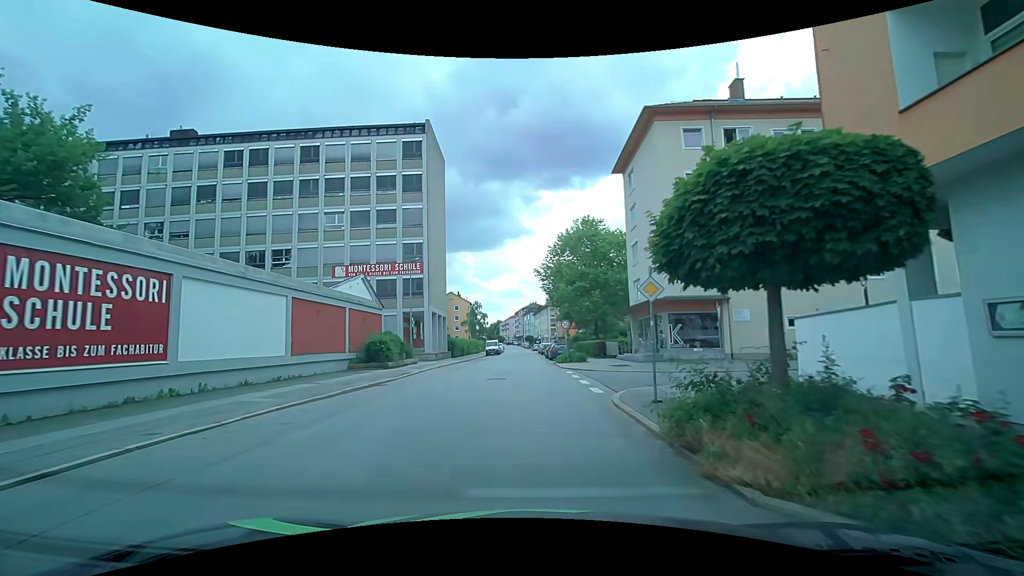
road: tertiary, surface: asphalt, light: Day
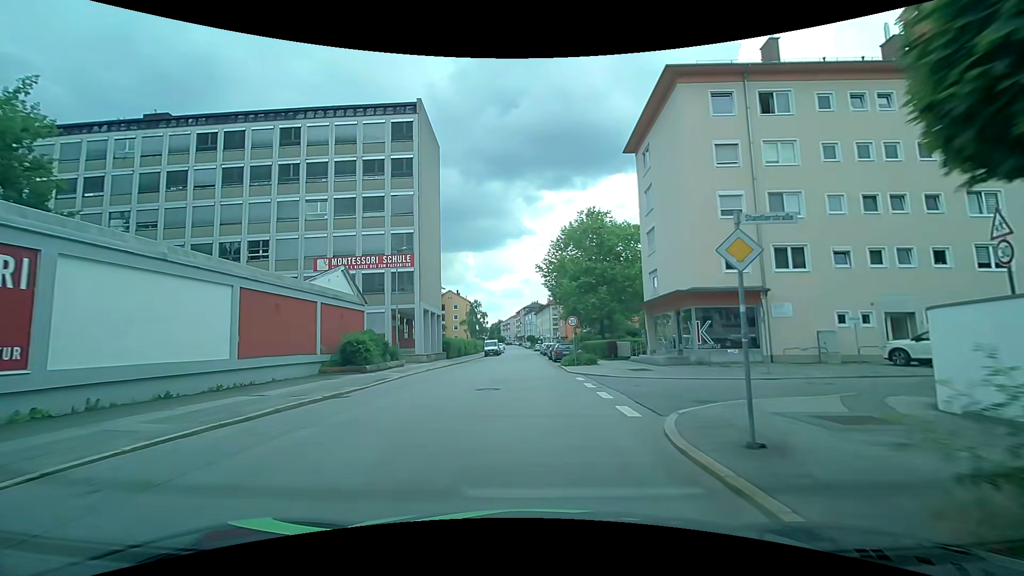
(0.0, +4.6) m; 0°
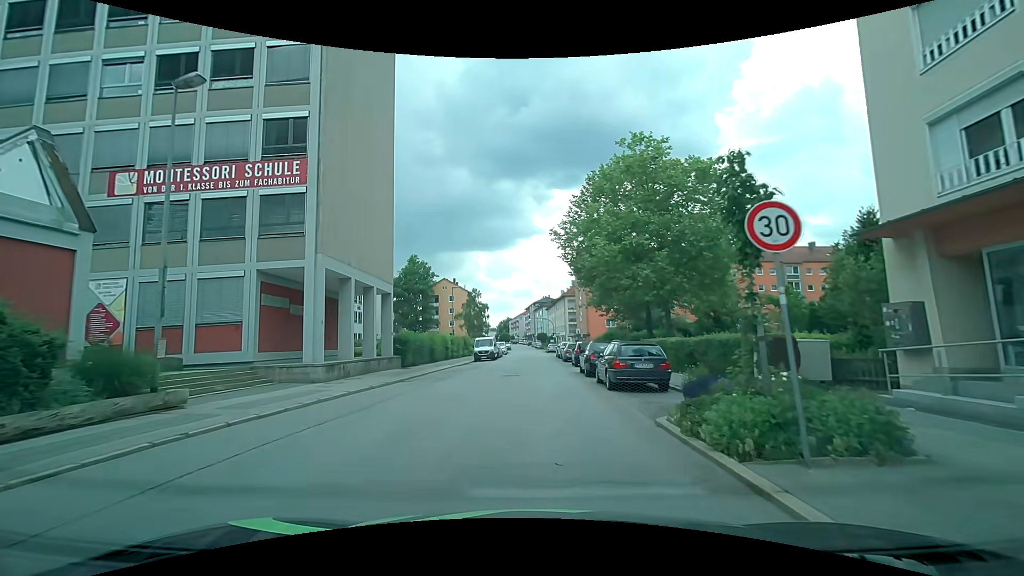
(0.0, +23.3) m; 0°
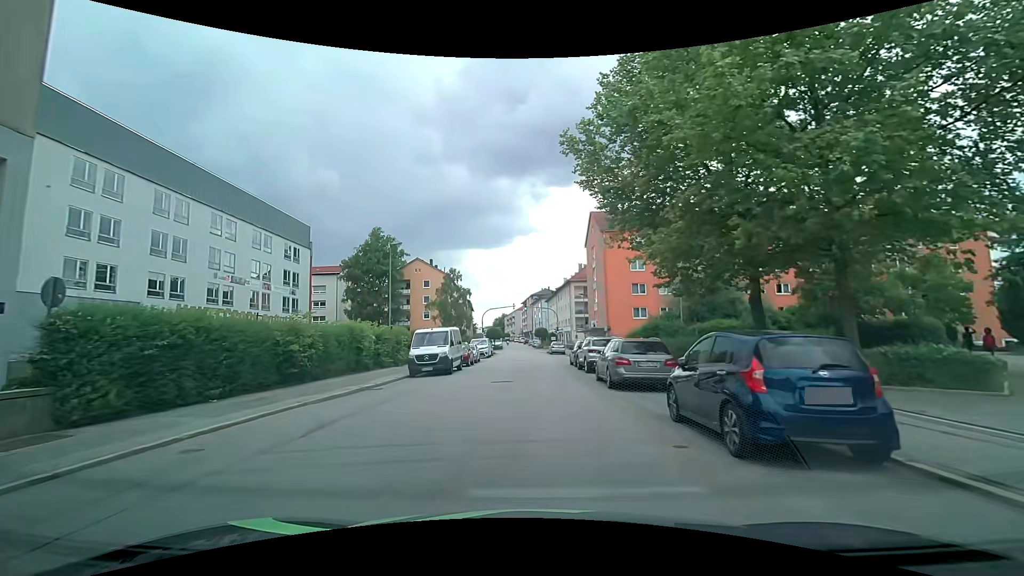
(+0.1, +24.2) m; 0°
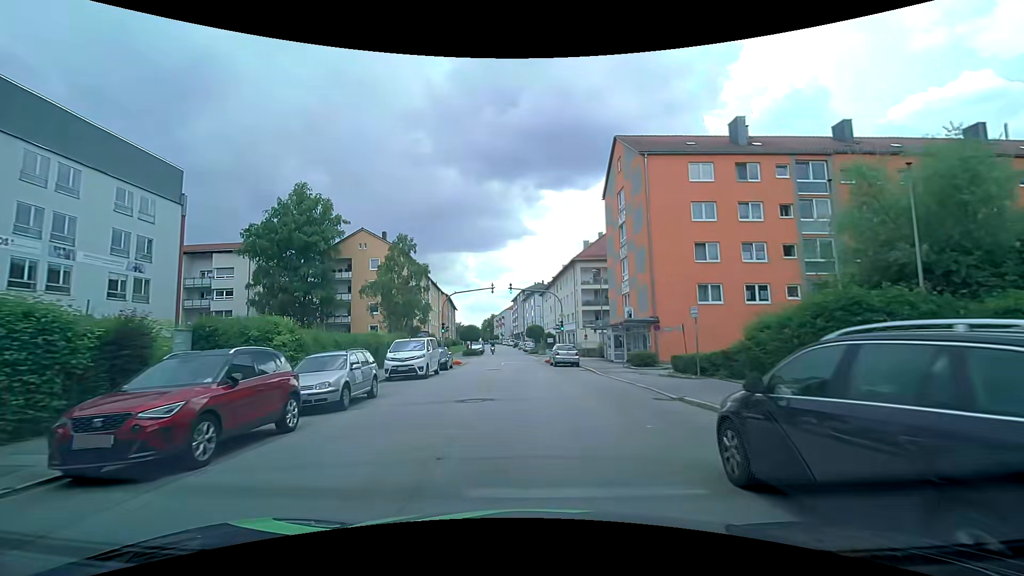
(+0.4, +25.1) m; +1°
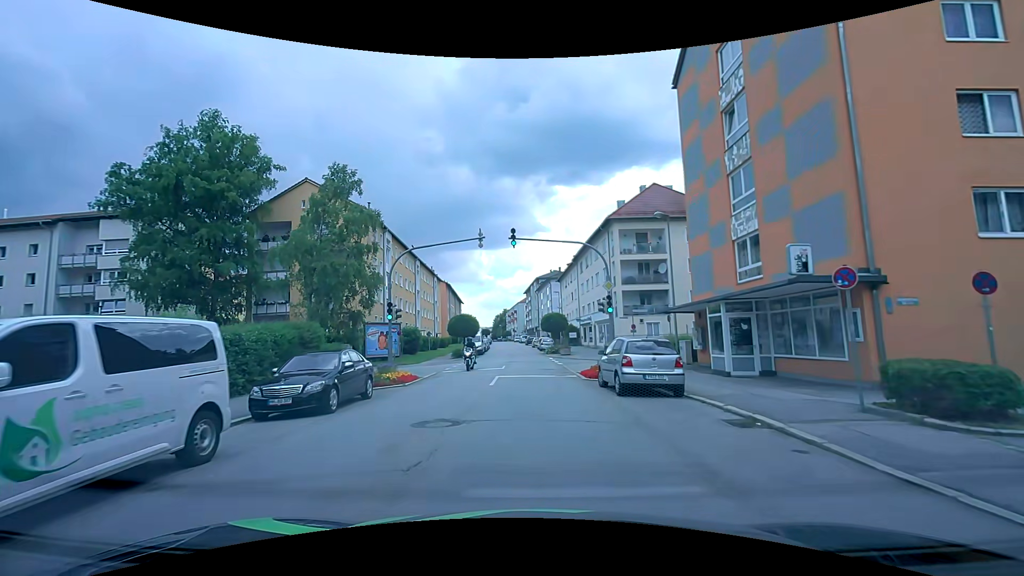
(-0.3, +19.4) m; -1°
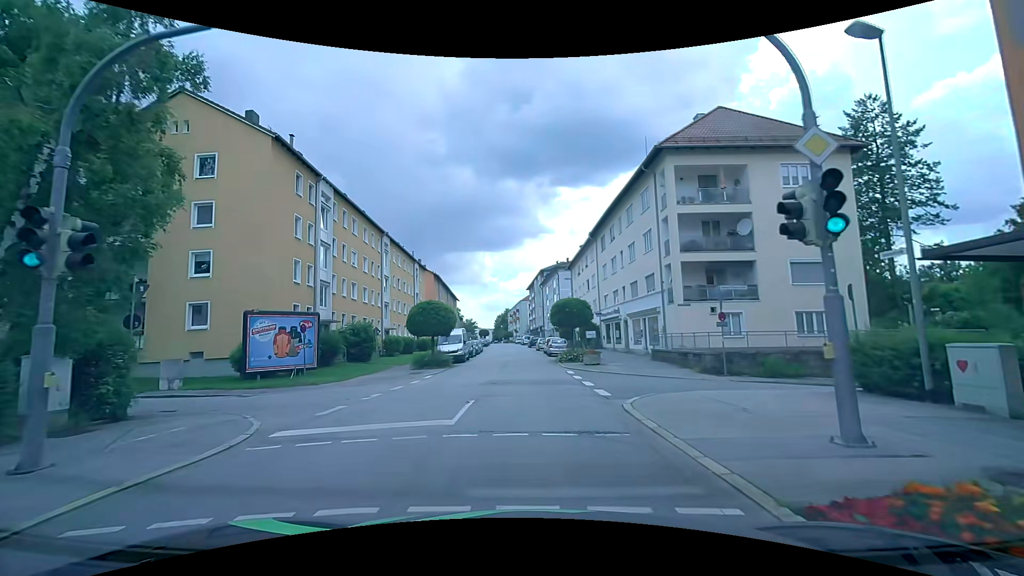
(-0.2, +16.6) m; -1°
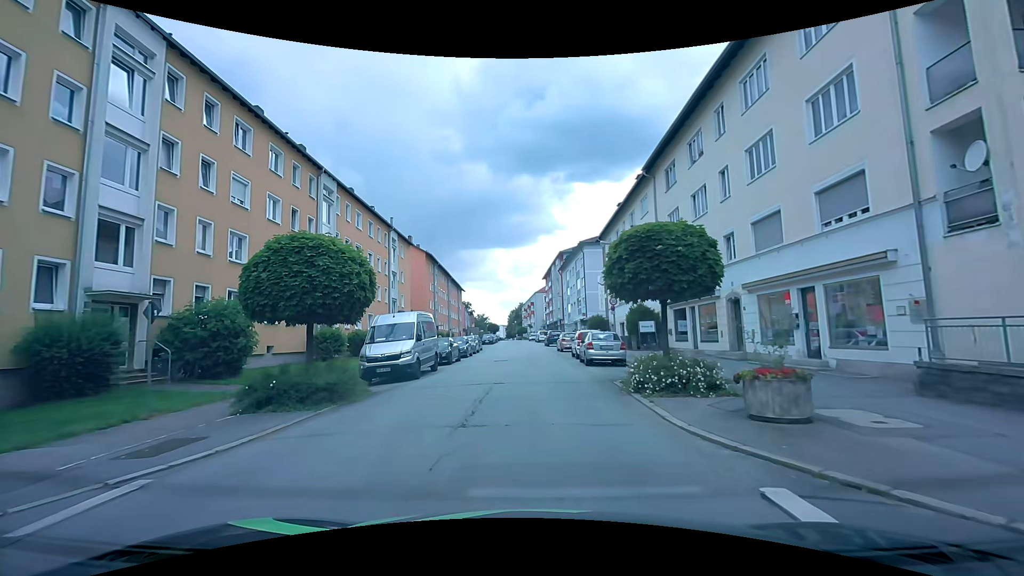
(-0.2, +18.7) m; -2°
(0, +10) (0, +20) (0, +30) (0, +40) (-1, +50) (-1, +60) (-1, +70) (-2, +80) (-2, +90) (-3, +100) m
